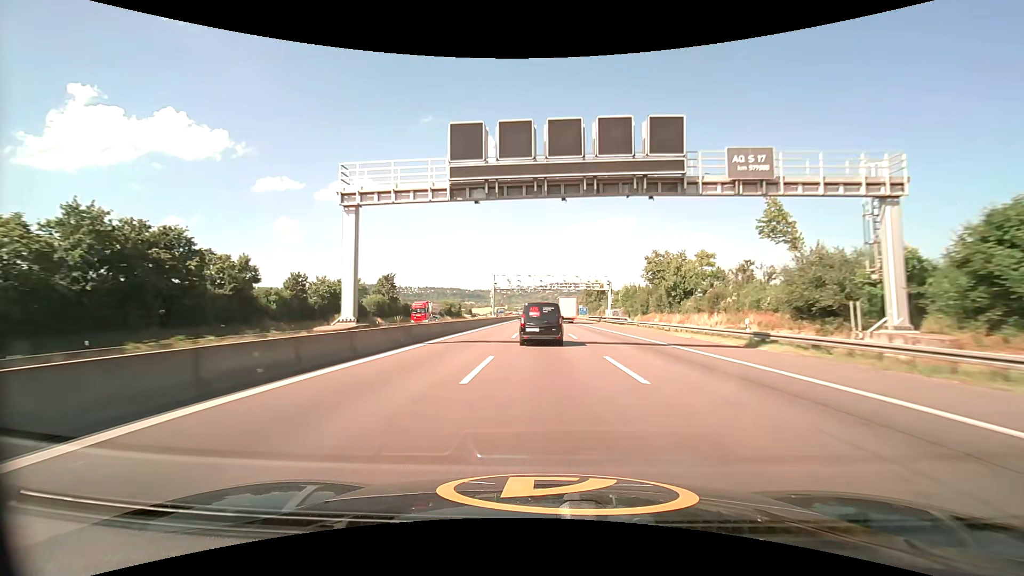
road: motorway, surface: asphalt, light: Day
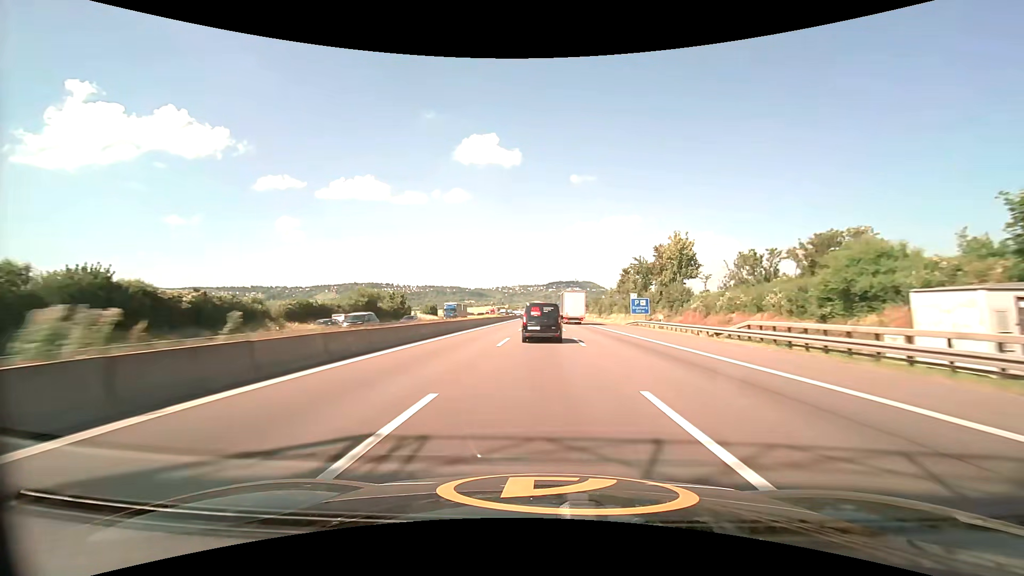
(-0.2, +78.7) m; 0°
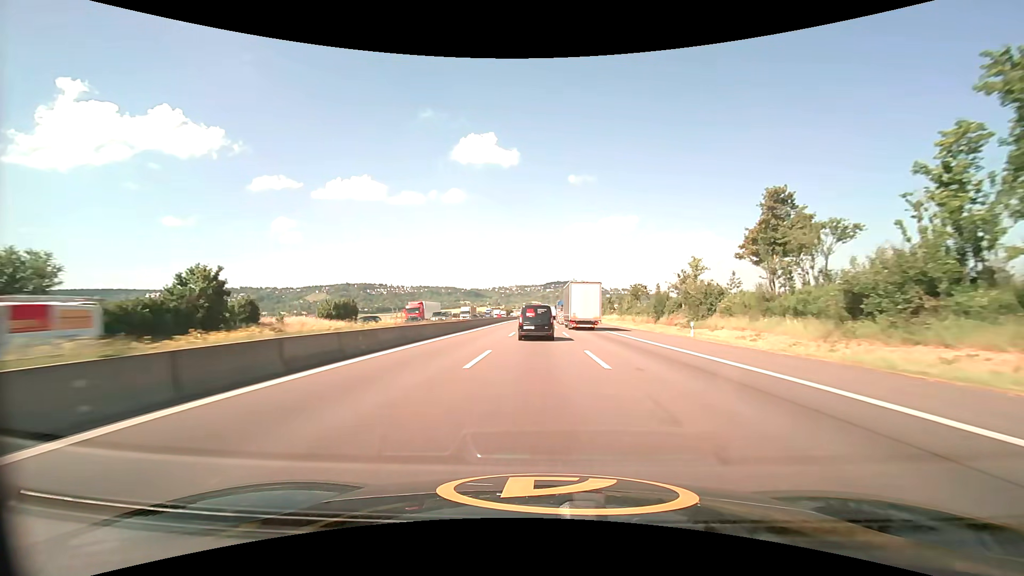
(-0.1, +61.6) m; 0°
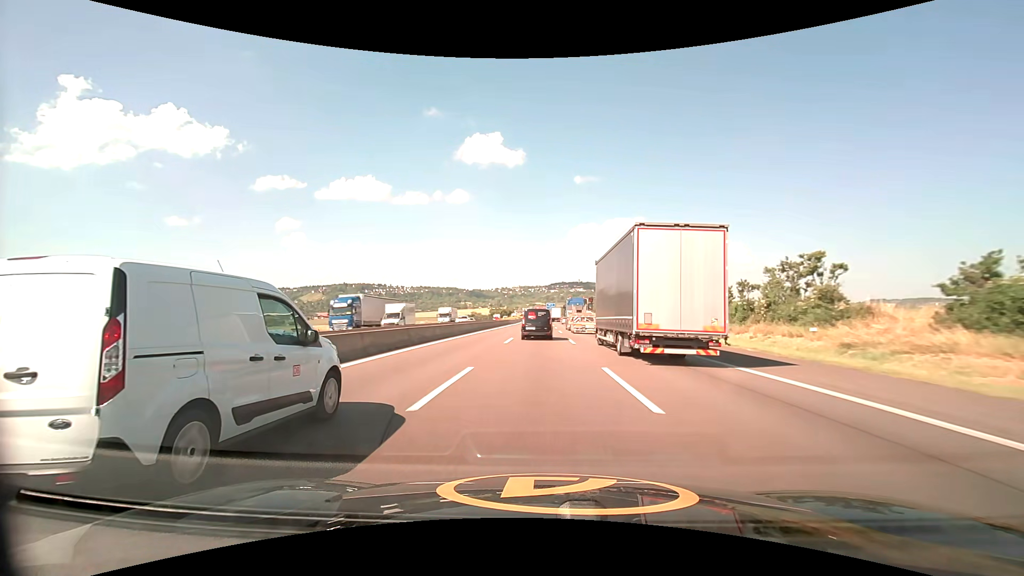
(-0.4, +76.9) m; 0°
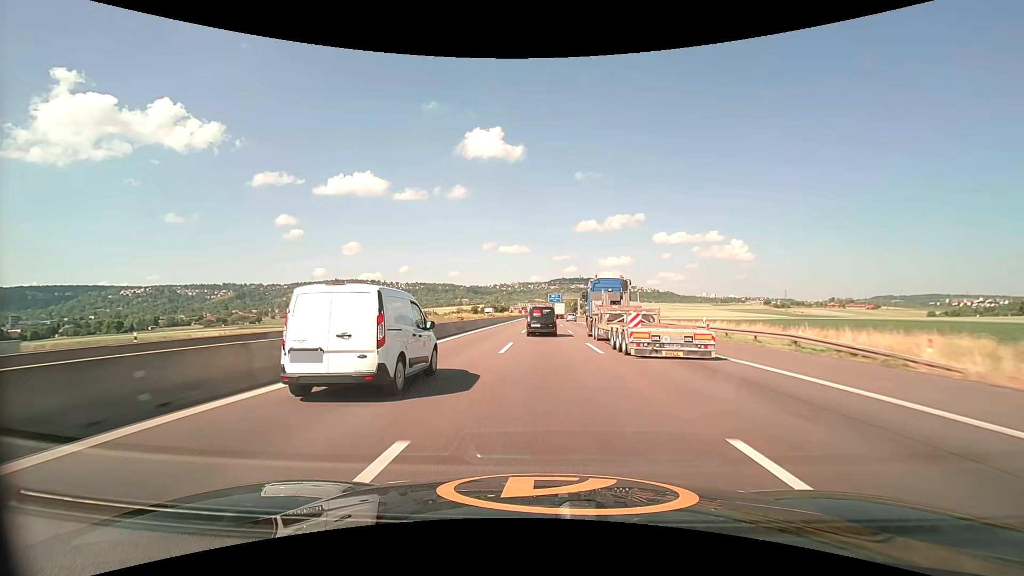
(-0.1, +79.7) m; 0°
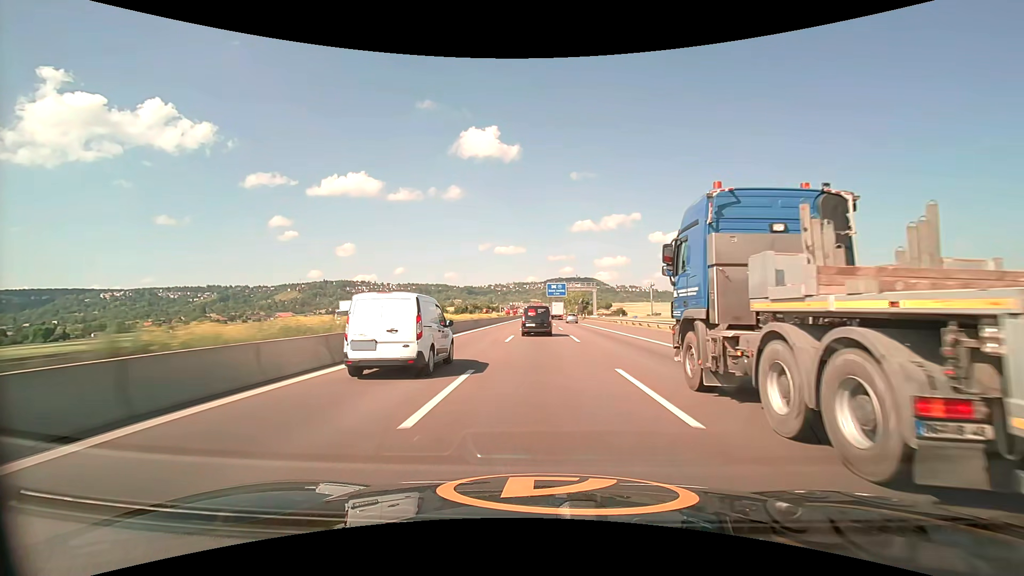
(+0.5, +64.8) m; +1°
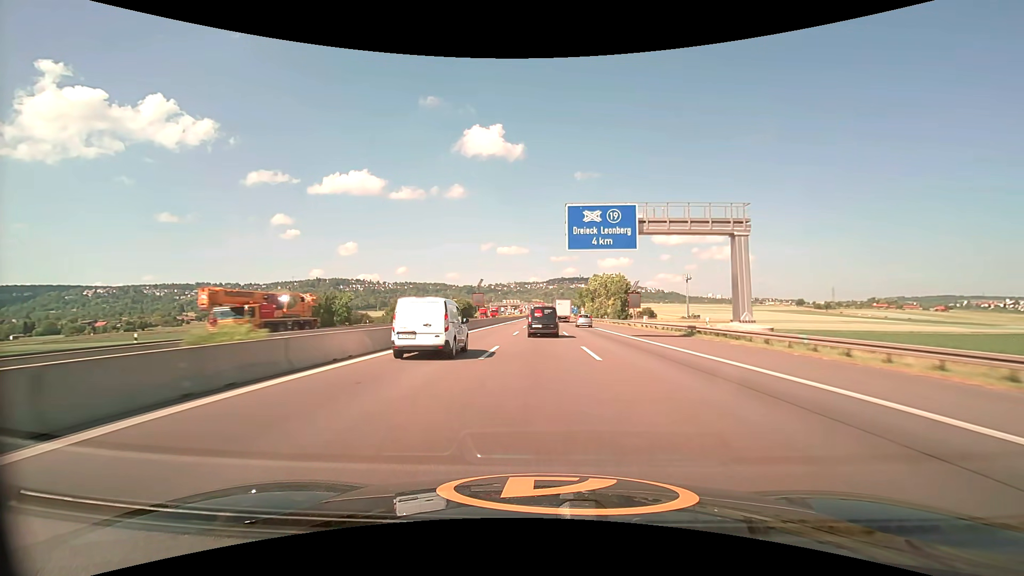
(-0.2, +80.9) m; 0°
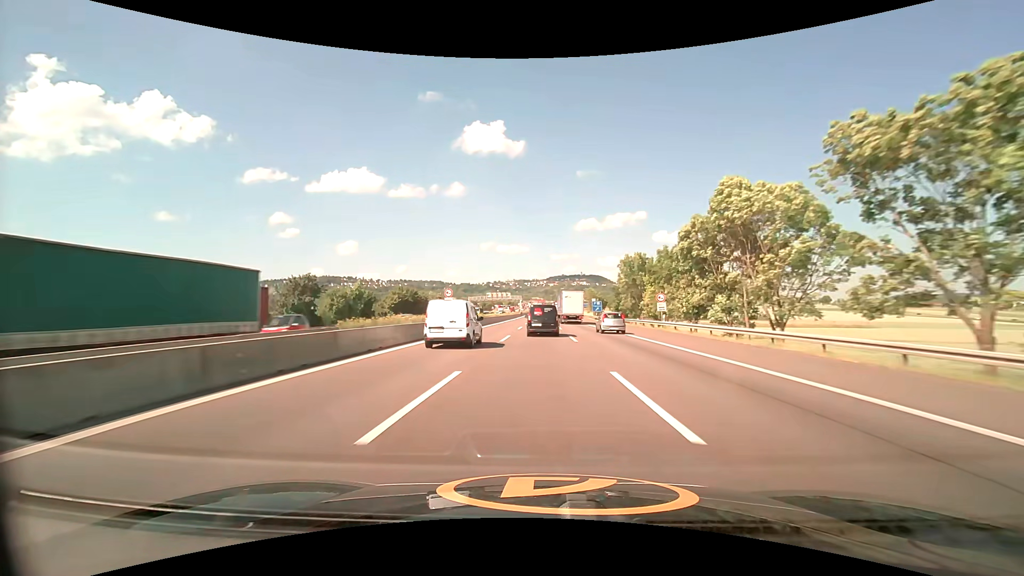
(0.0, +81.0) m; 0°
(0, +10) (0, +20) (0, +30) (0, +40) (0, +50) (0, +60) (0, +70) (0, +80) (0, +90) (0, +100) m
